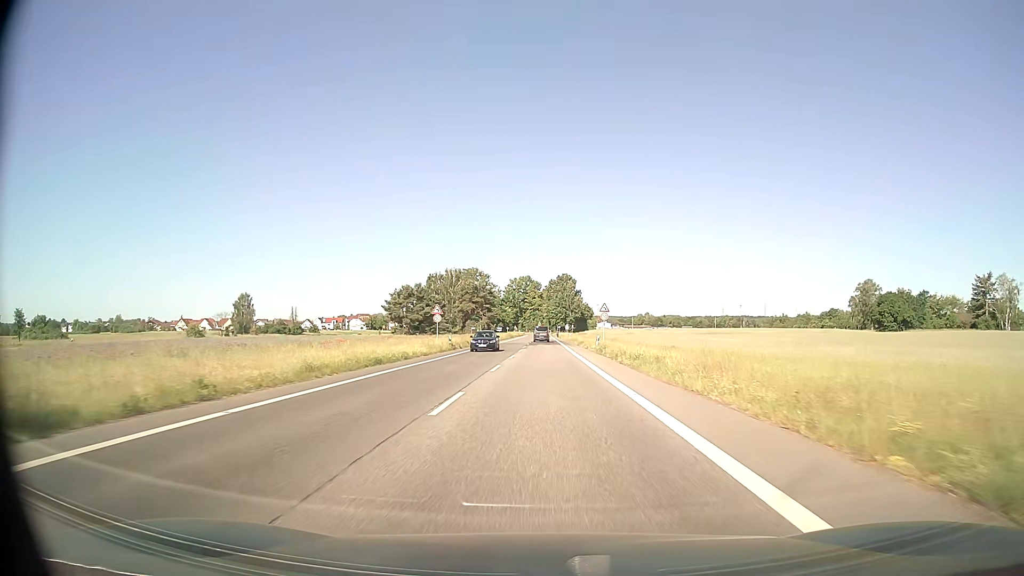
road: secondary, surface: asphalt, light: Day
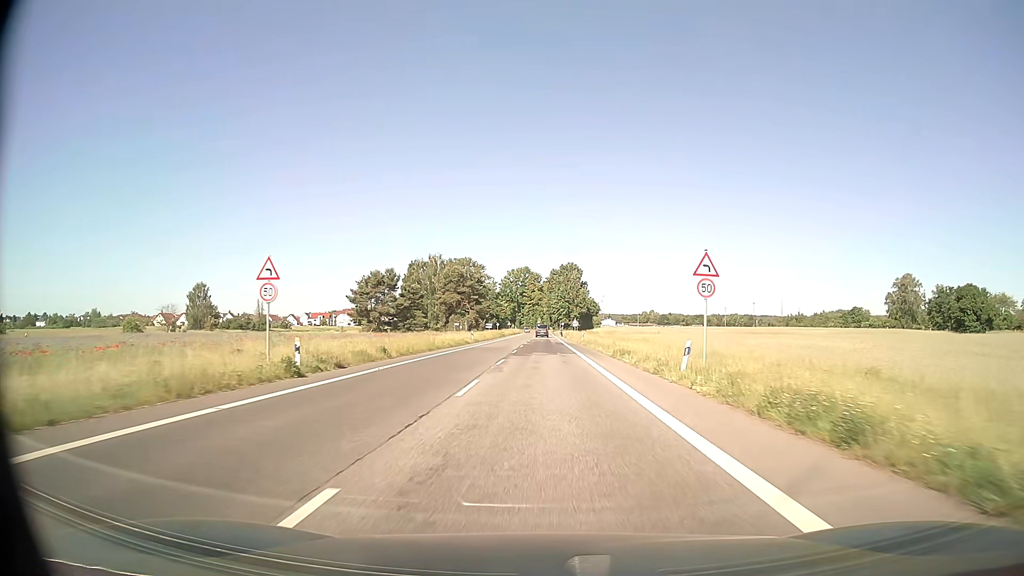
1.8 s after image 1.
(0.0, +32.8) m; 0°
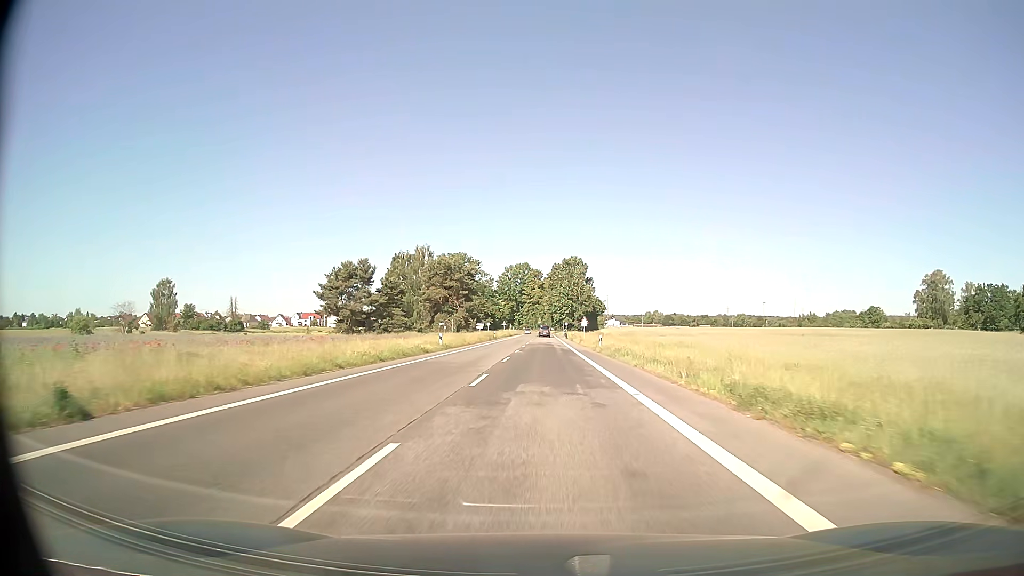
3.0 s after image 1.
(0.0, +21.4) m; 0°
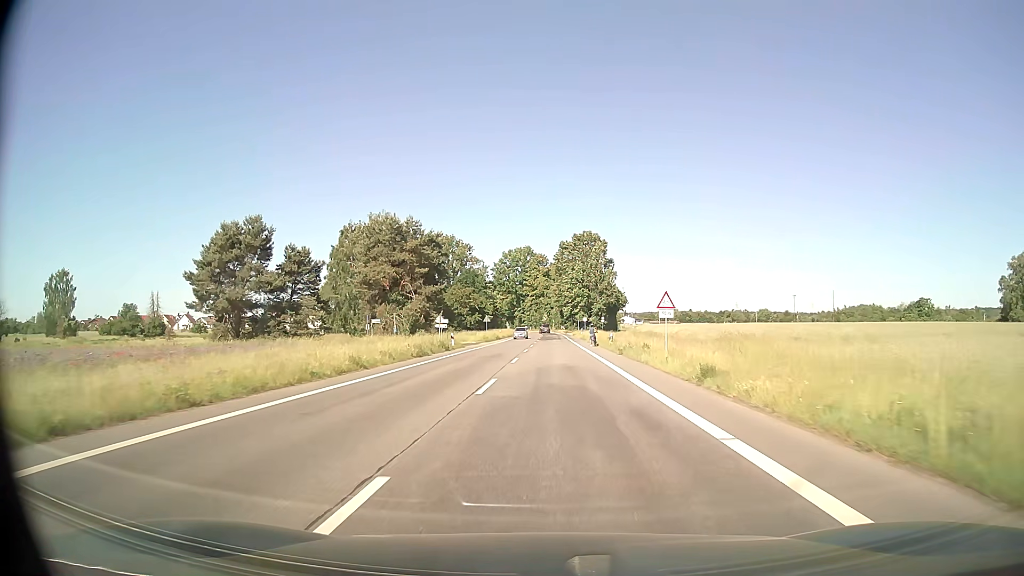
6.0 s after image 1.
(-0.1, +48.9) m; 0°
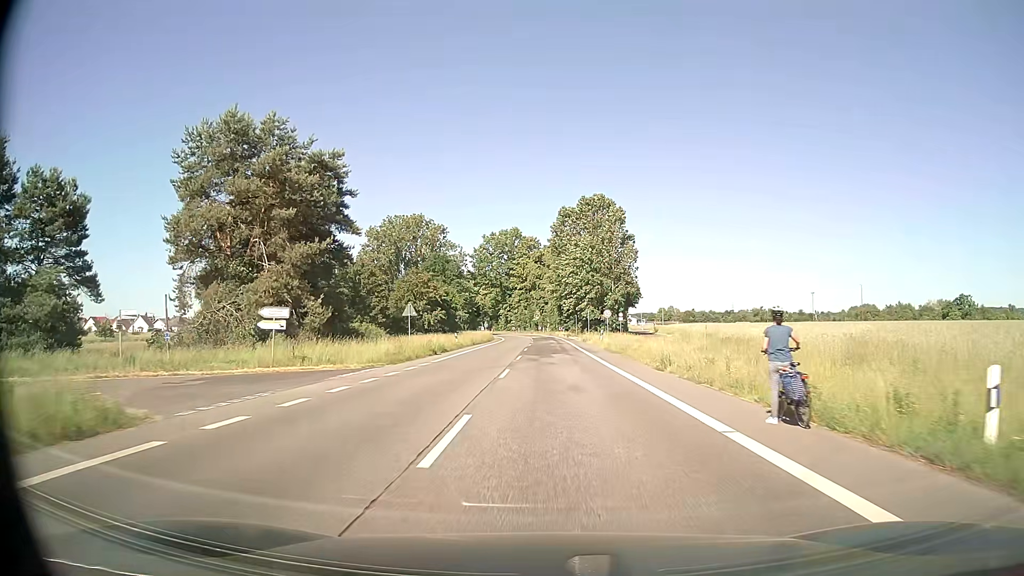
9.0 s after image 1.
(+0.1, +42.5) m; 0°
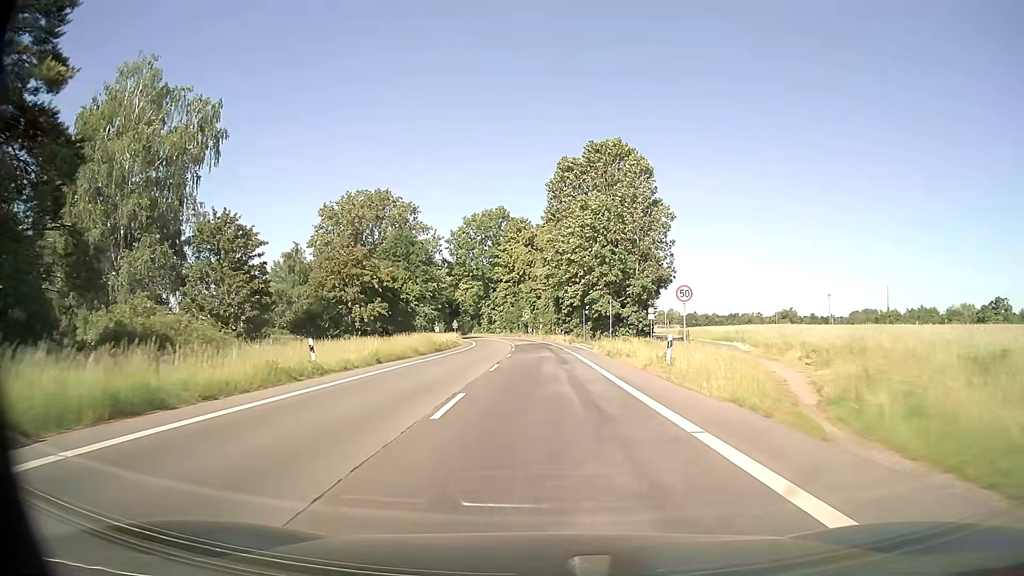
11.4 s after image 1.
(+0.3, +32.4) m; +1°
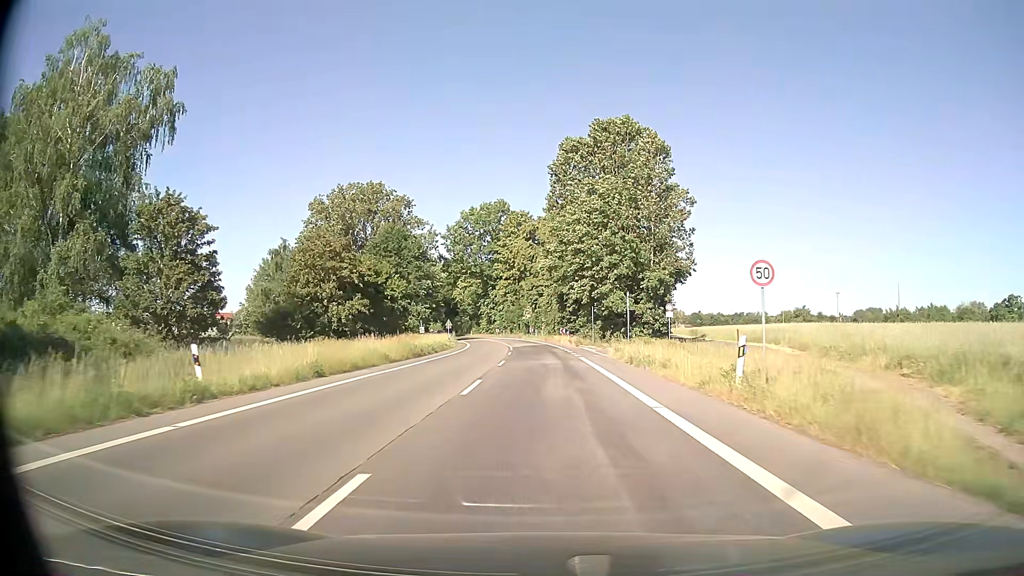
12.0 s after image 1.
(0.0, +7.9) m; 0°
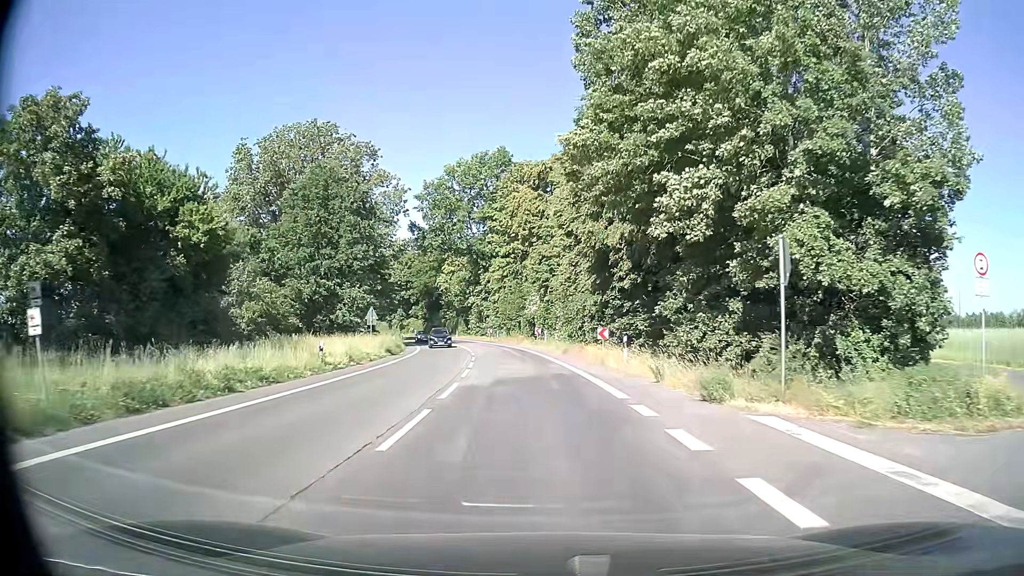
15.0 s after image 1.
(-0.3, +39.5) m; -1°
(0, +10) (0, +20) (-1, +30) (-2, +40) (-3, +50) (-5, +60) (-7, +69) (-10, +79) (-13, +89) (-16, +98) m
